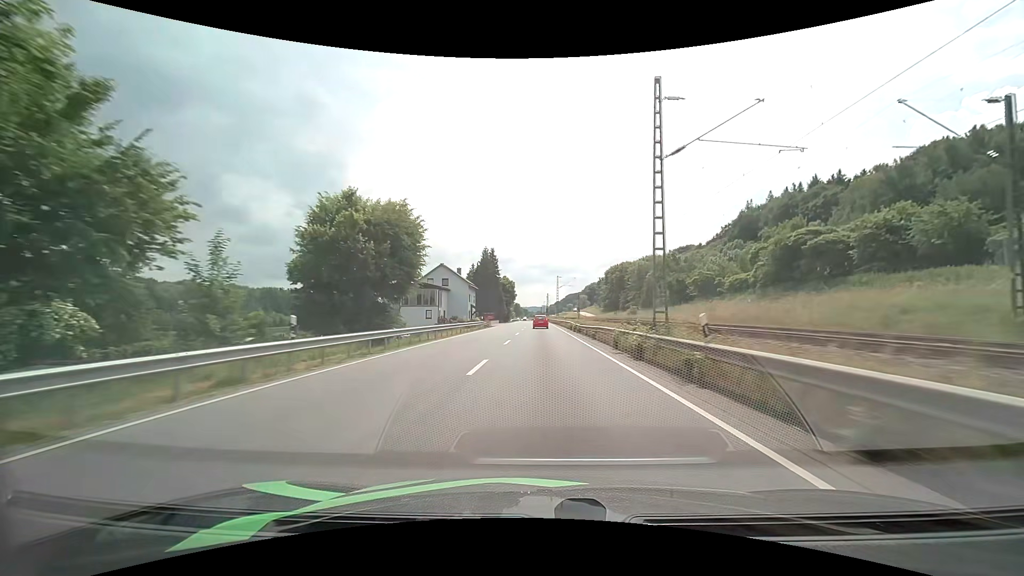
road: primary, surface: asphalt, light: Day
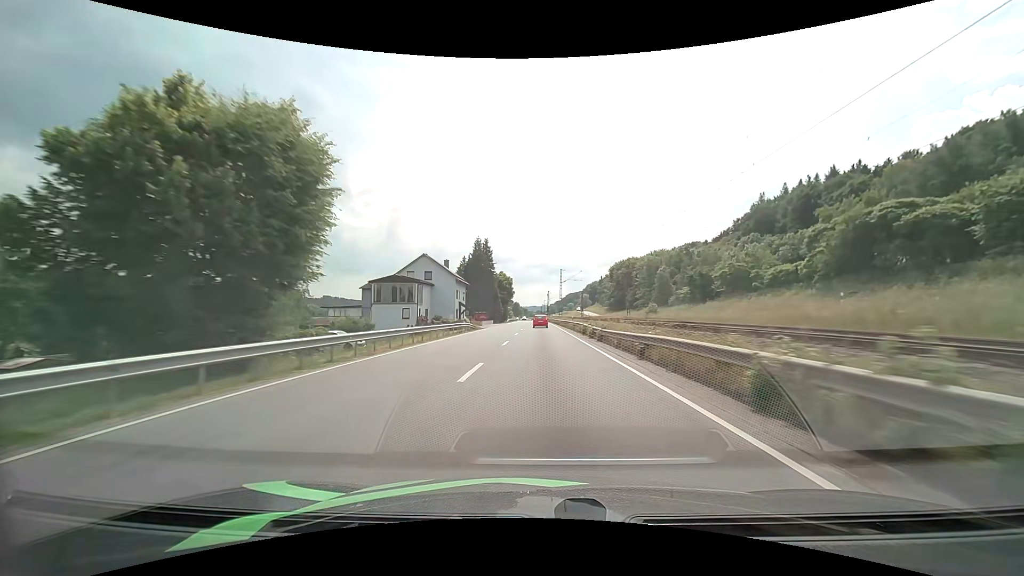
(0.0, +13.5) m; 0°
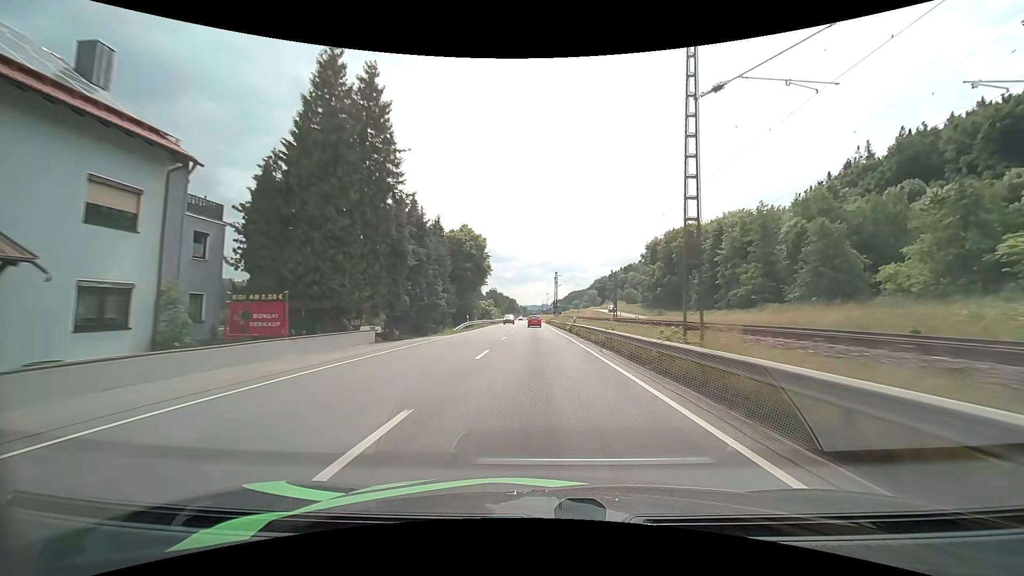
(+0.1, +68.4) m; 0°
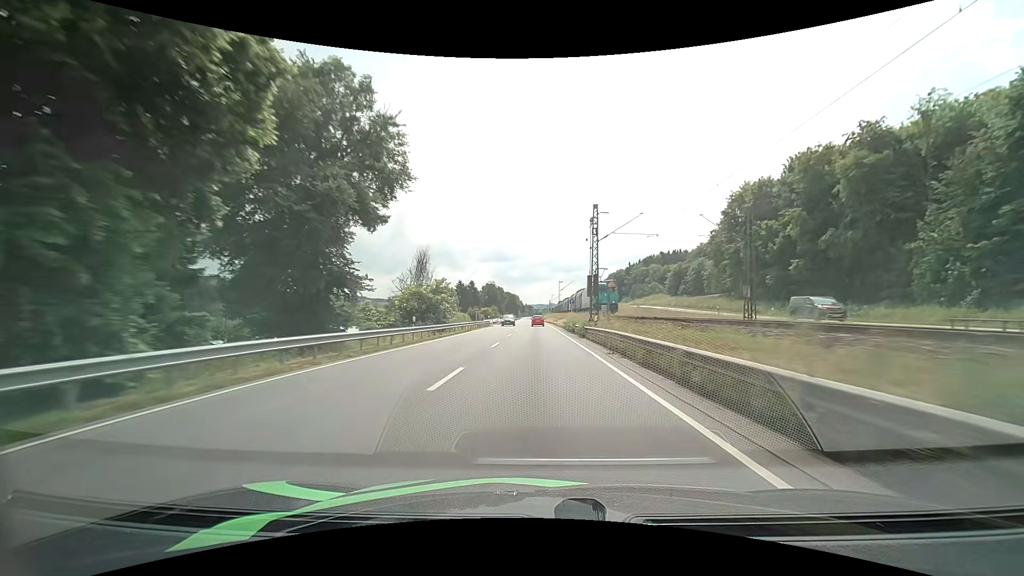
(-0.6, +55.7) m; -1°
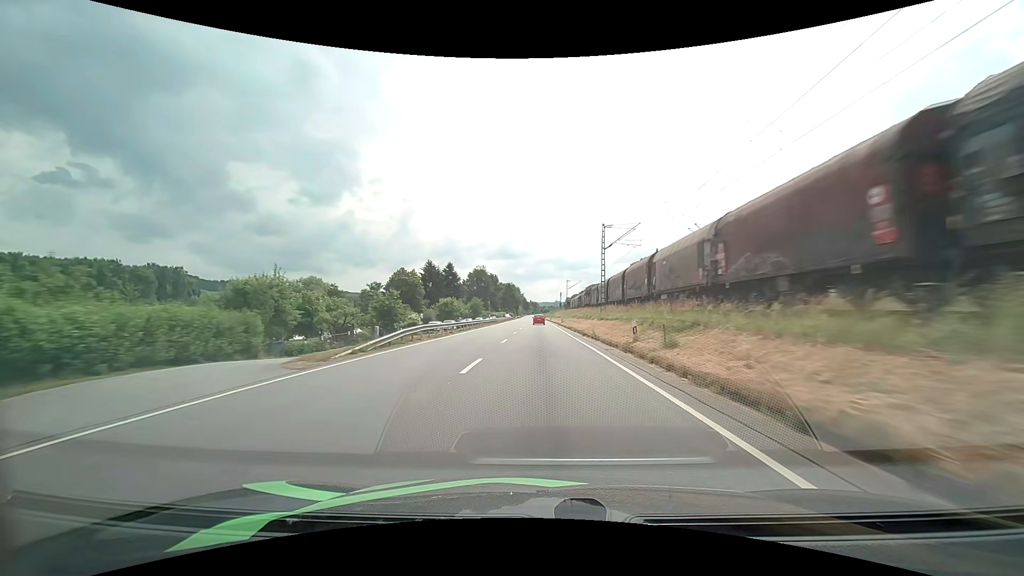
(-0.4, +71.3) m; -1°
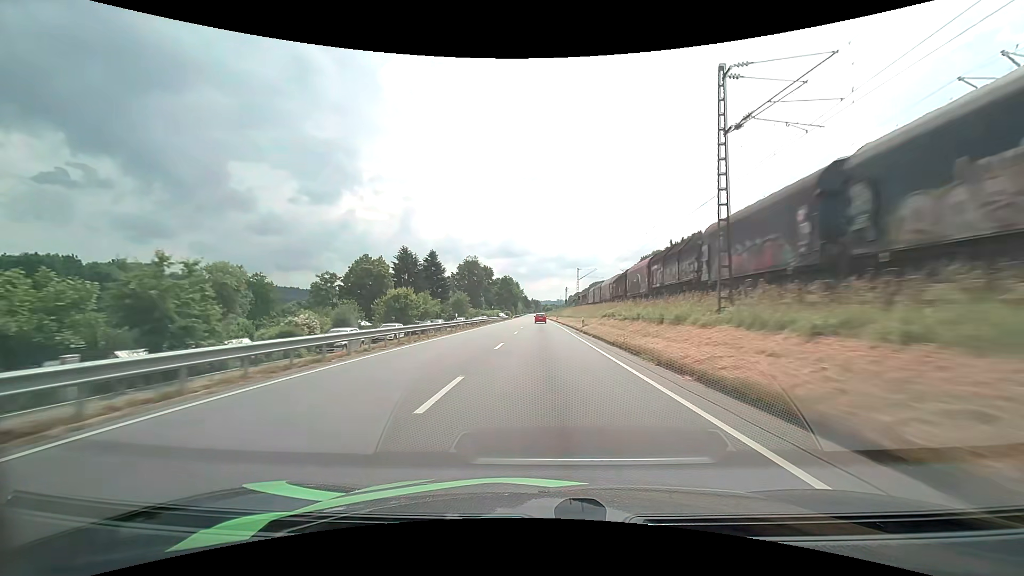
(-0.1, +29.1) m; 0°
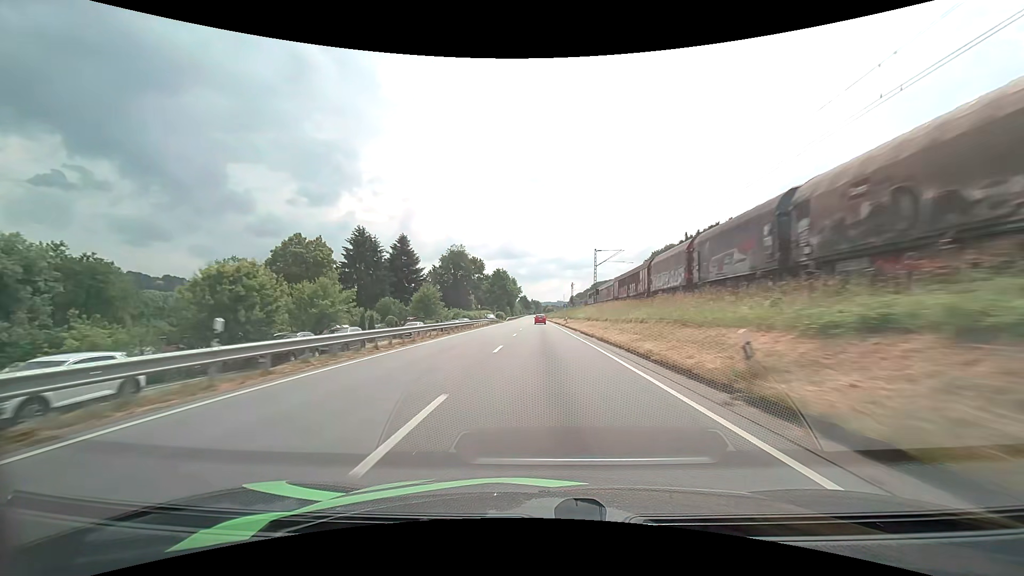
(0.0, +29.4) m; 0°
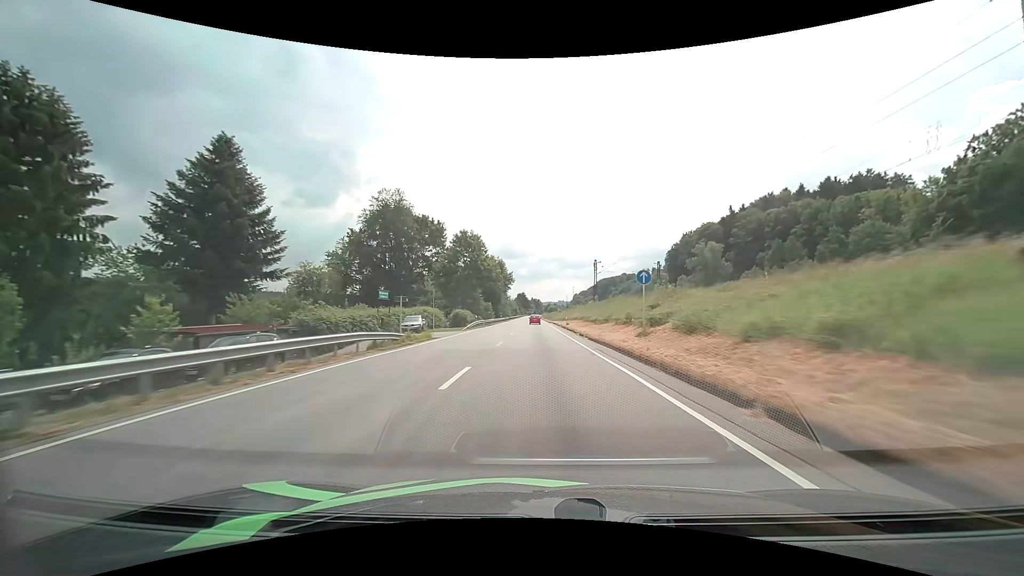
(0.0, +59.8) m; 0°
(0, +10) (0, +20) (0, +30) (0, +40) (-1, +50) (-1, +60) (-1, +70) (-1, +80) (-1, +90) (-1, +100) m
